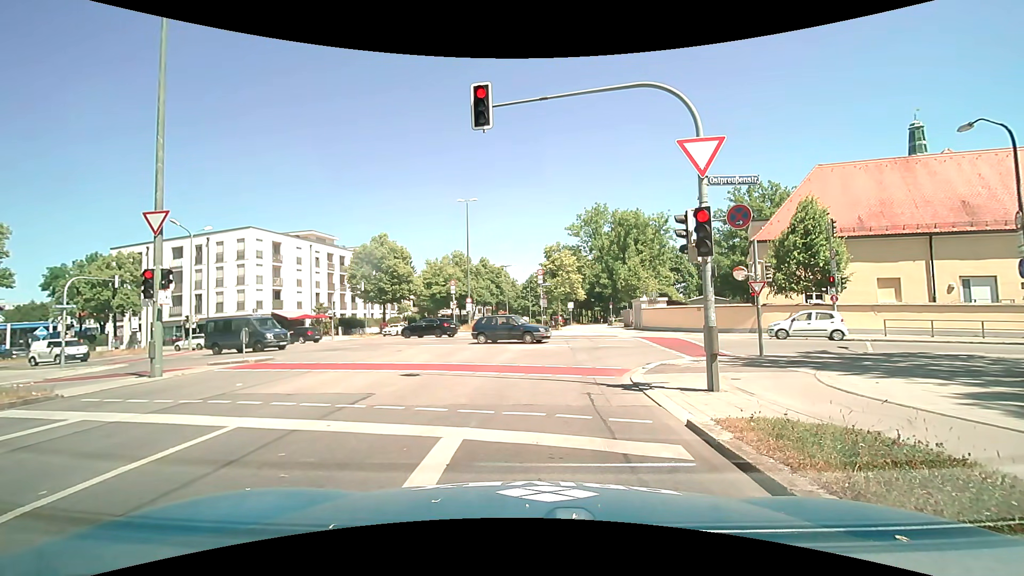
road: secondary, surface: asphalt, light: Day
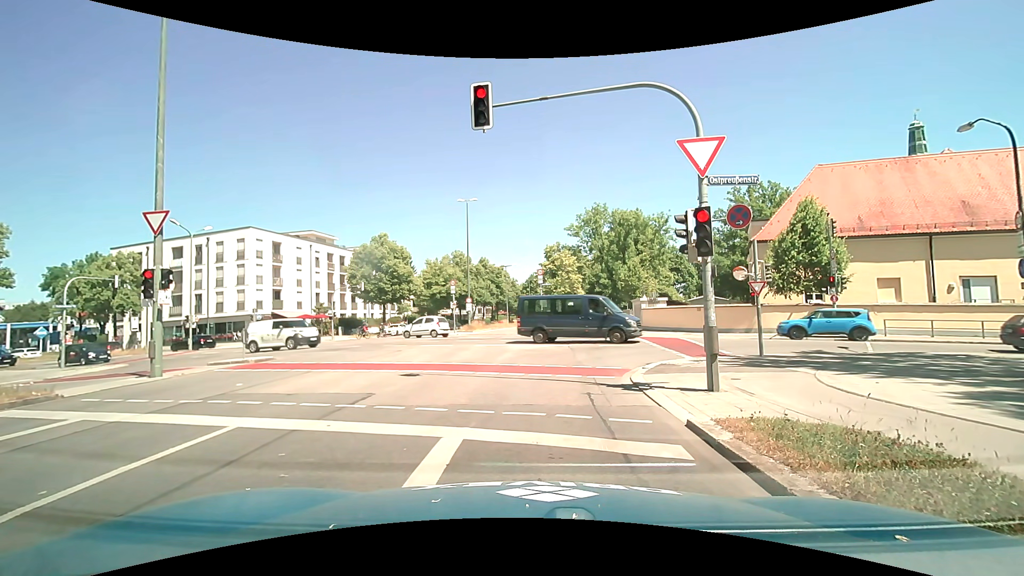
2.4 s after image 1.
(0.0, 0.0) m; 0°
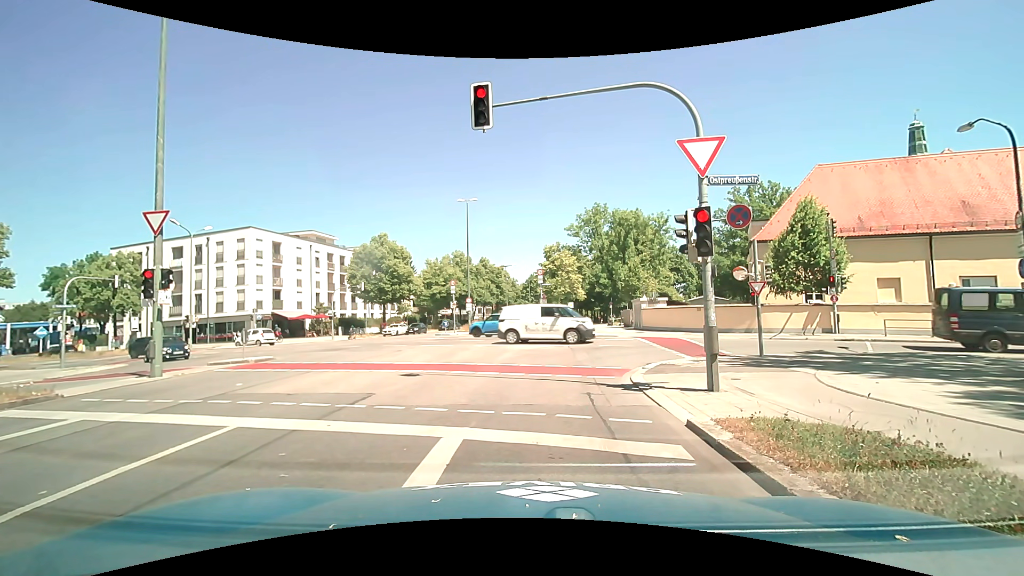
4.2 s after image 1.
(0.0, 0.0) m; 0°
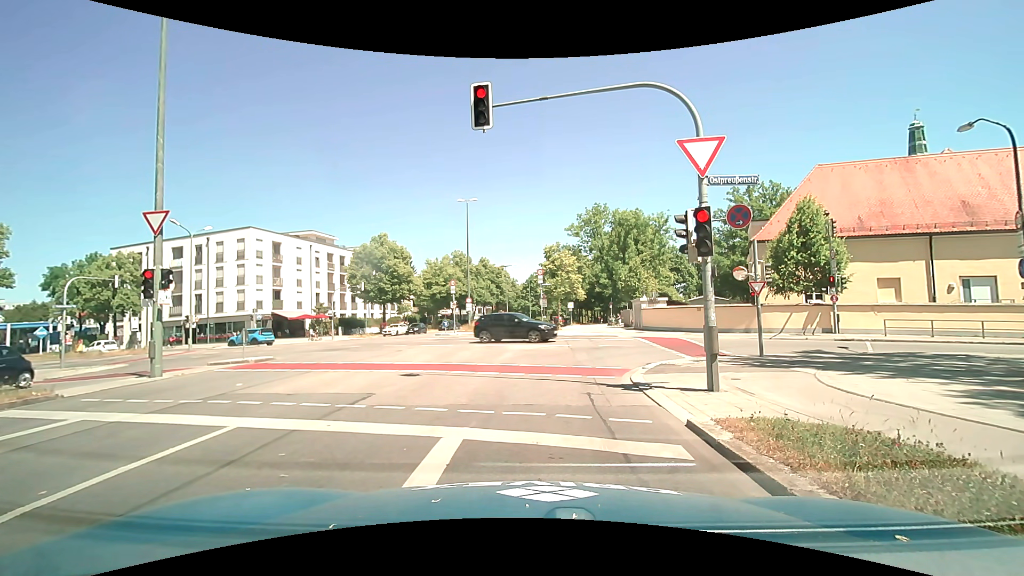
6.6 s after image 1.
(0.0, 0.0) m; 0°
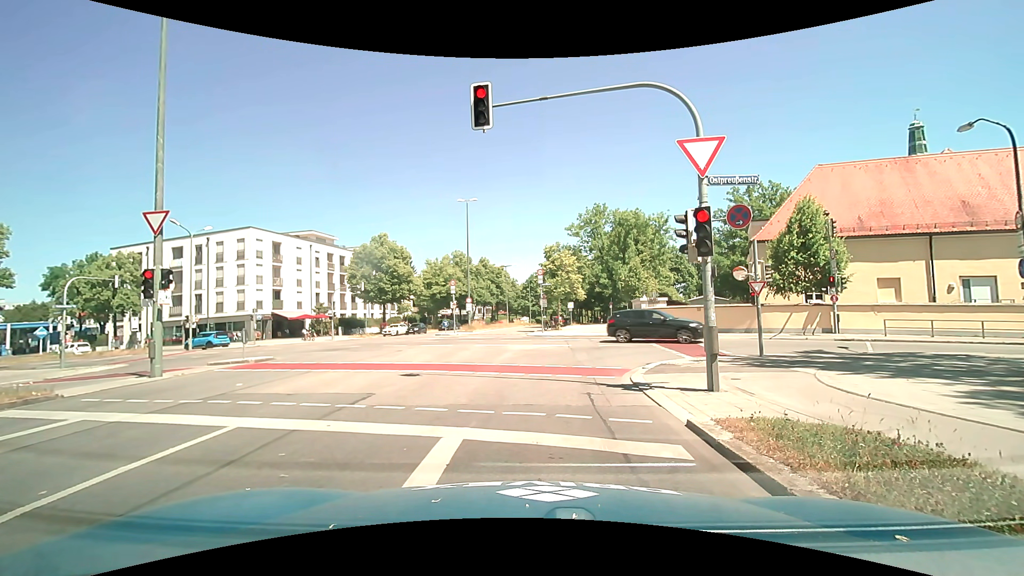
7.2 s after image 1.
(0.0, 0.0) m; 0°
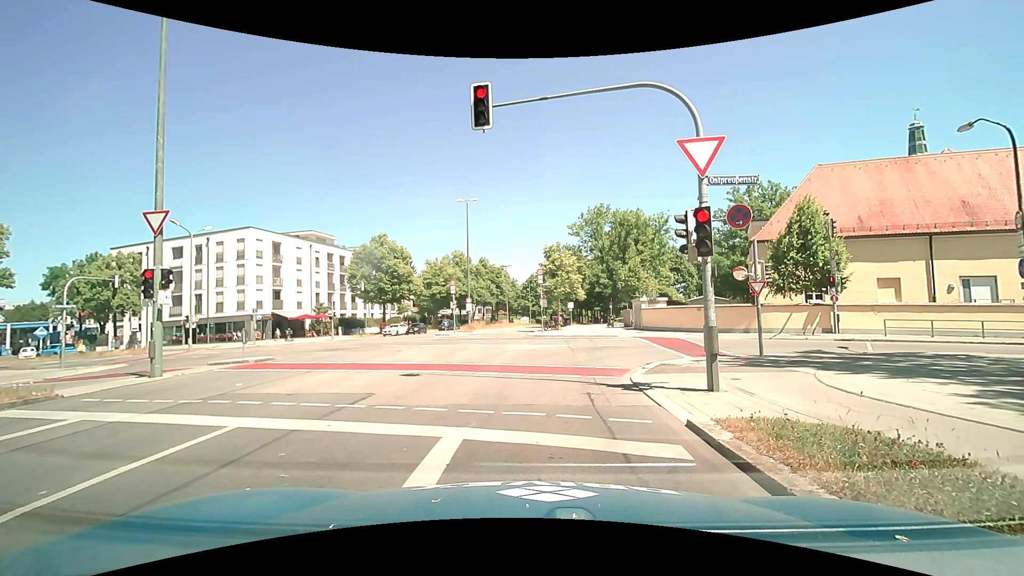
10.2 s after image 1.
(0.0, 0.0) m; 0°
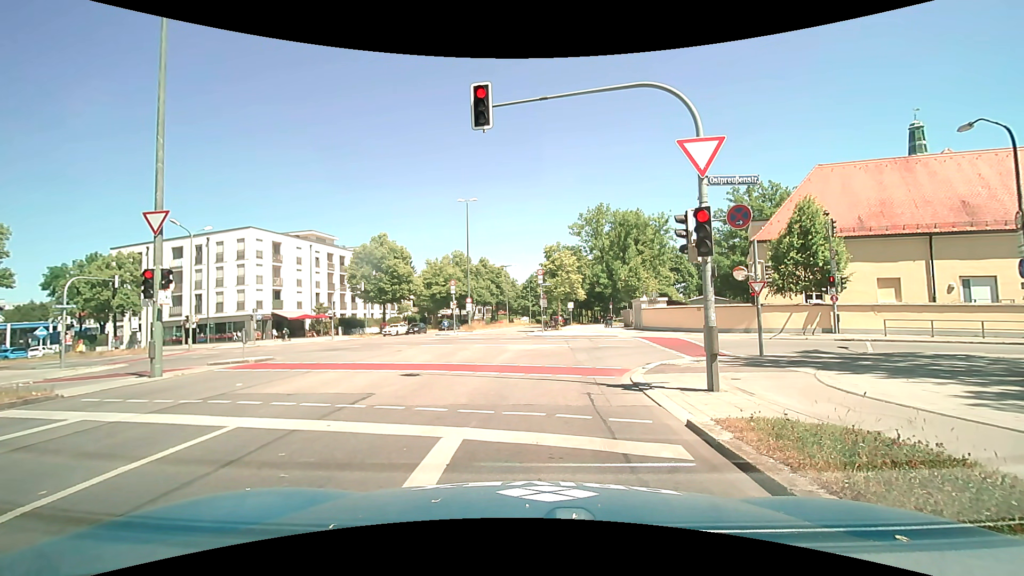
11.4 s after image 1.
(0.0, 0.0) m; 0°
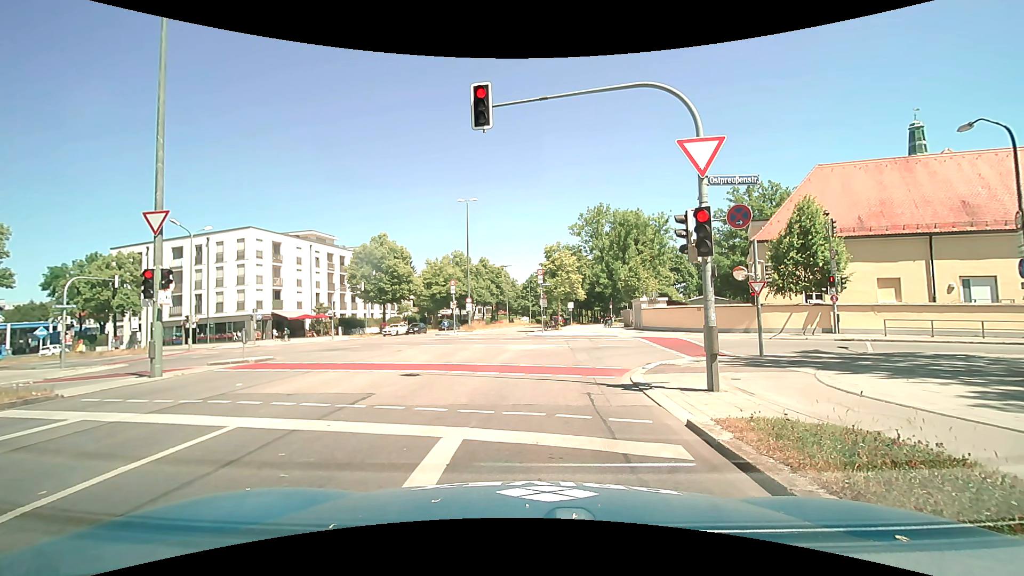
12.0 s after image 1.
(0.0, 0.0) m; 0°
